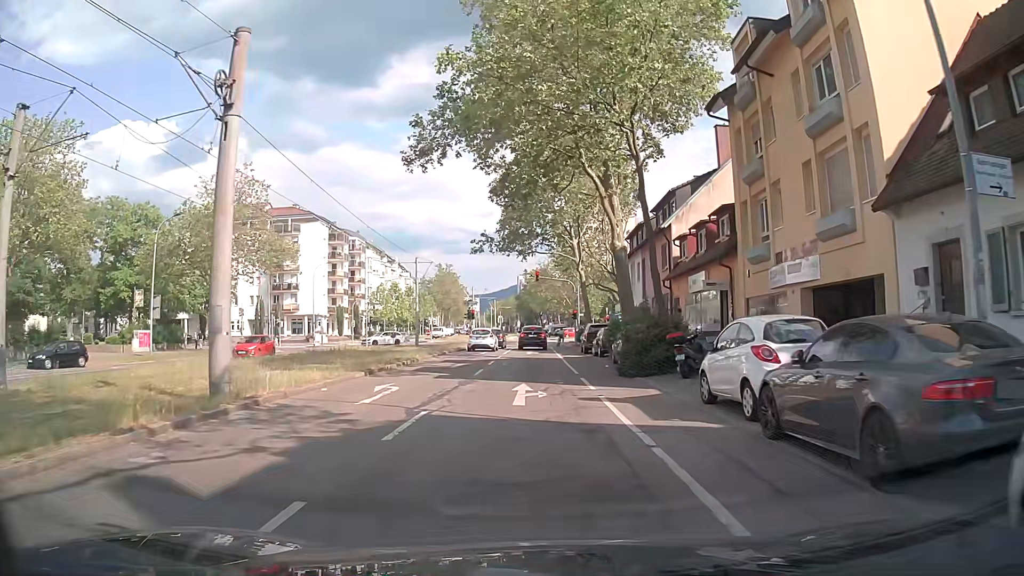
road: tertiary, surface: asphalt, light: Day
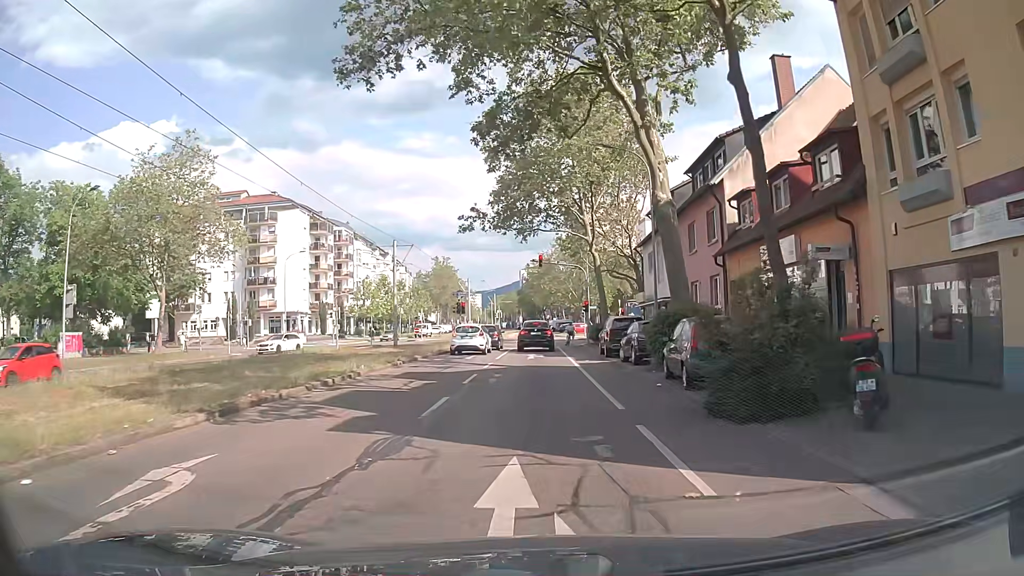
(+0.1, +9.9) m; +1°
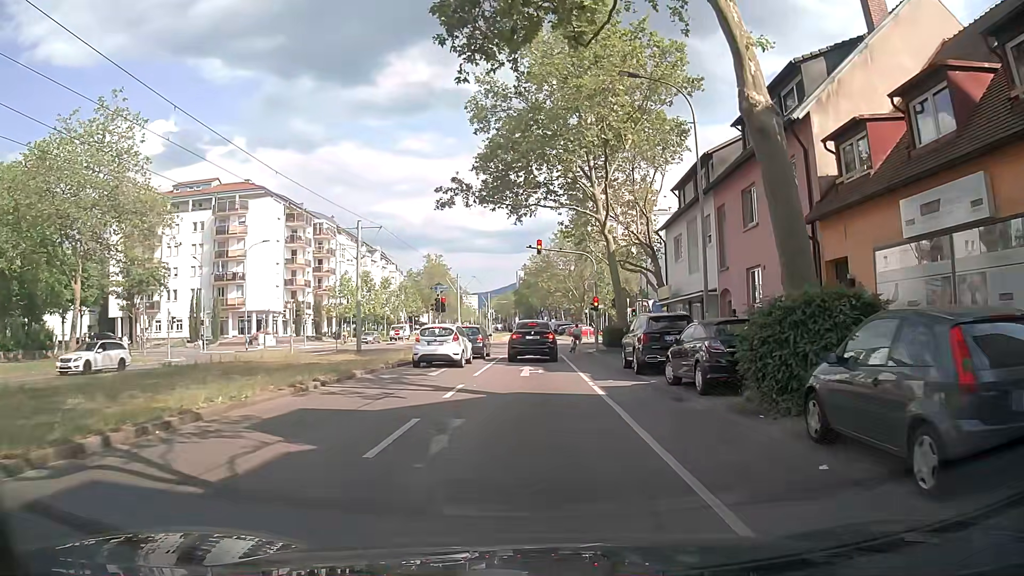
(-0.2, +9.0) m; -1°
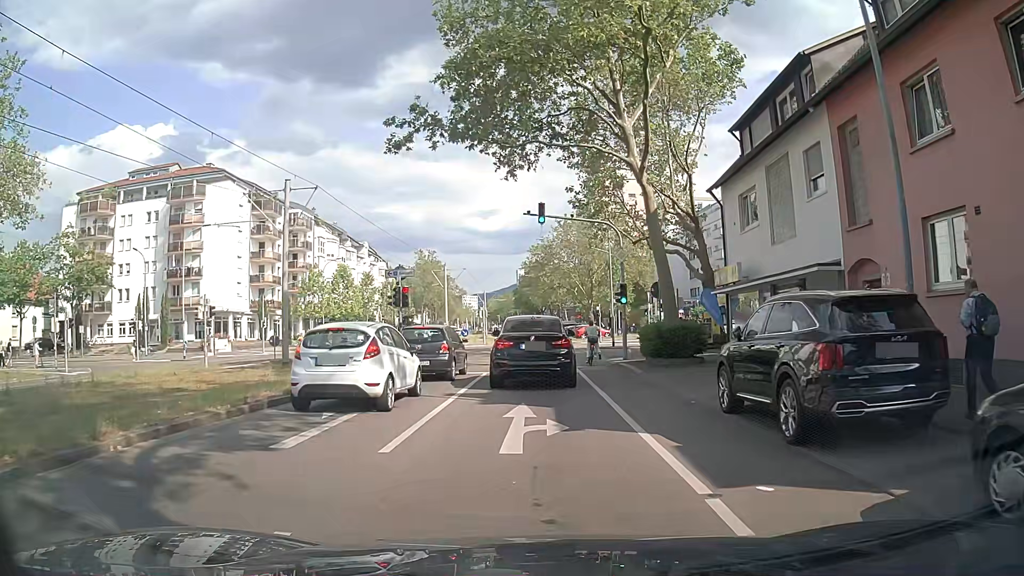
(0.0, +11.4) m; 0°
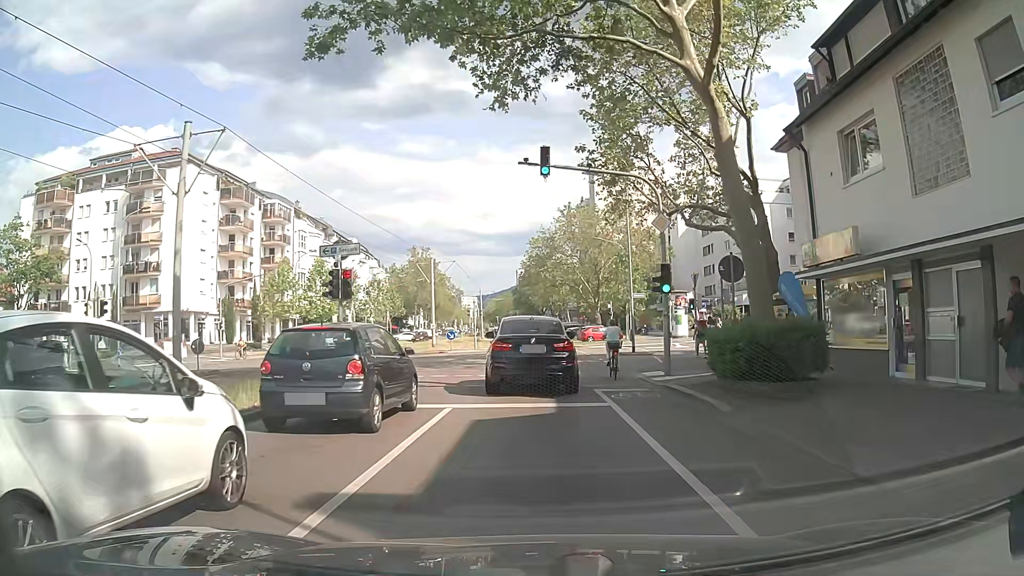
(0.0, +8.5) m; -1°
